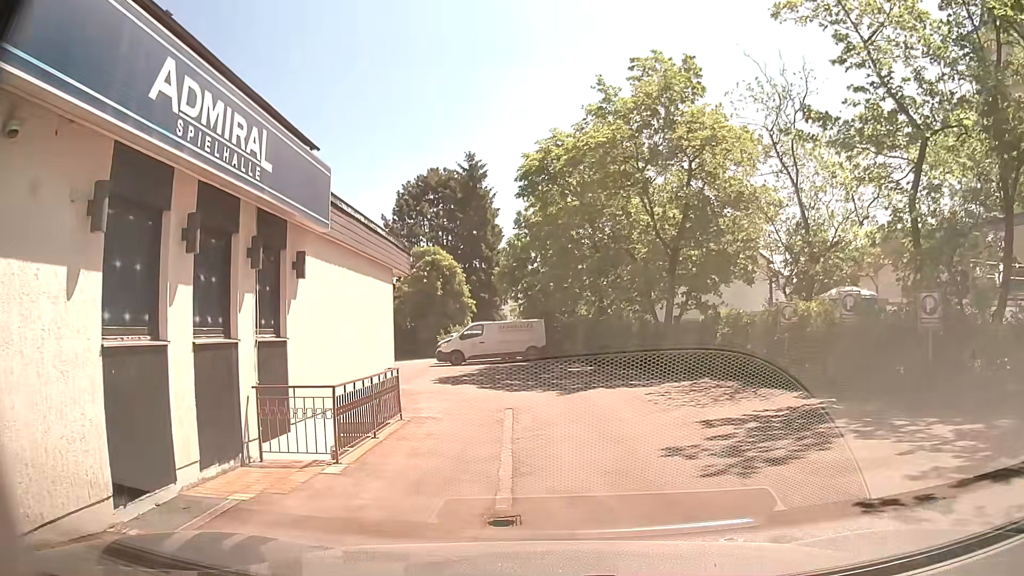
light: Day
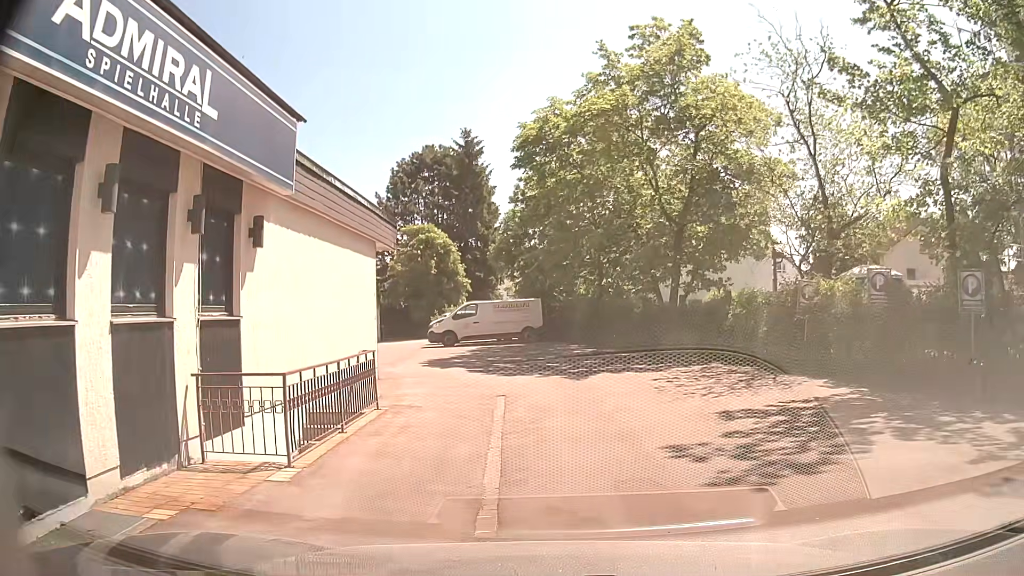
(0.0, +1.4) m; +1°
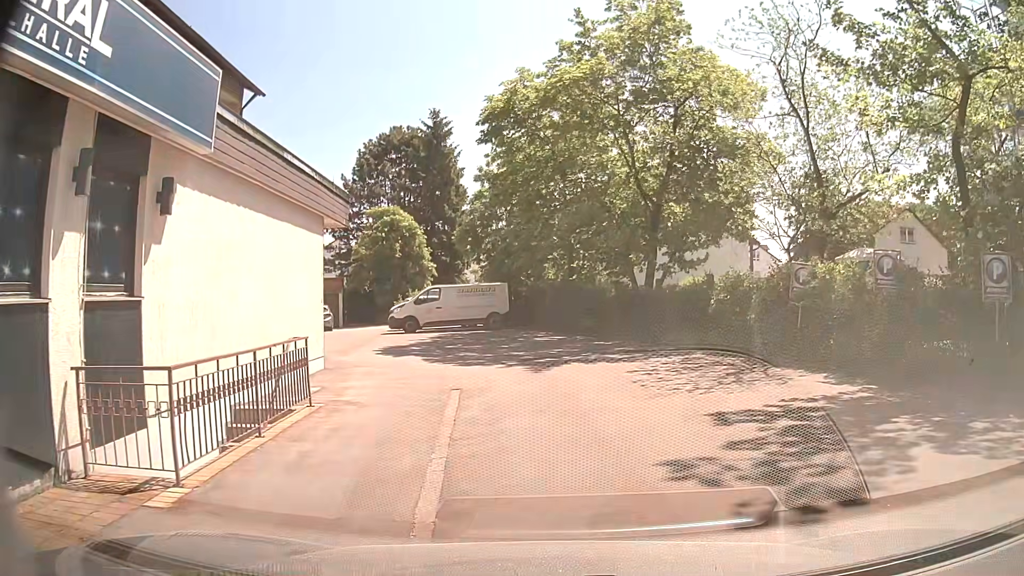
(0.0, +1.5) m; +1°
